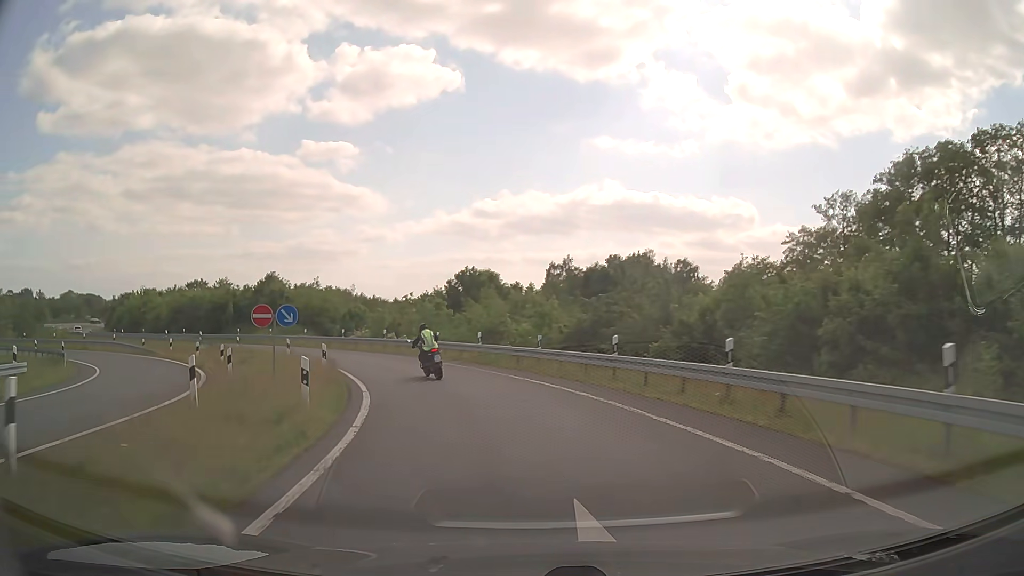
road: motorway_link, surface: asphalt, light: Day
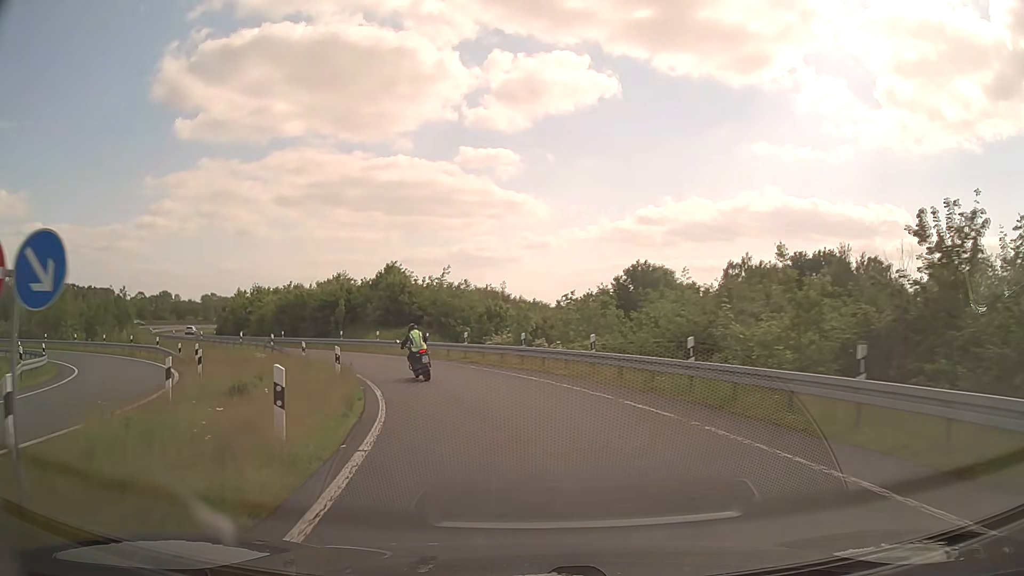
(-1.7, +14.4) m; -14°
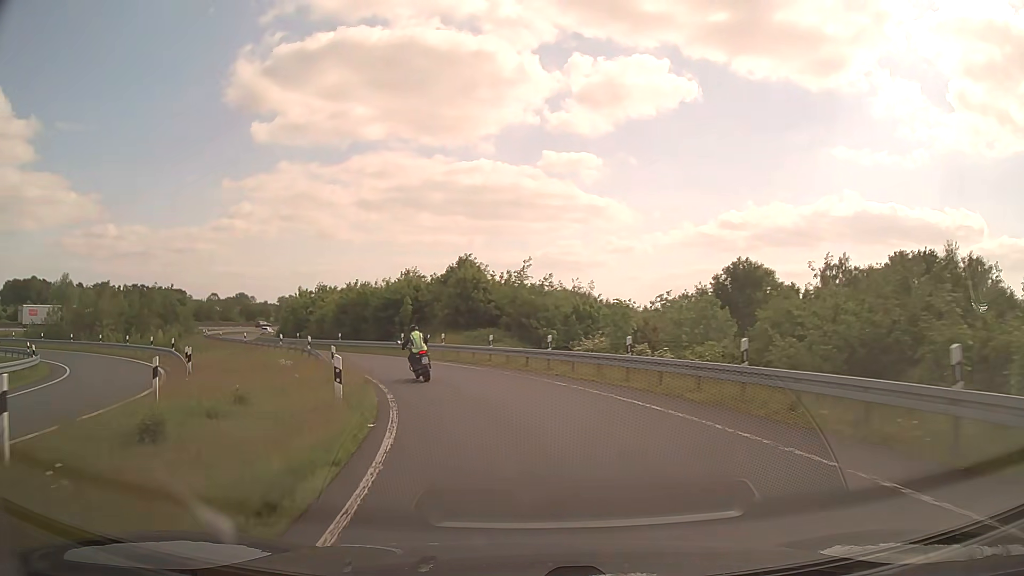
(-0.5, +7.3) m; -7°
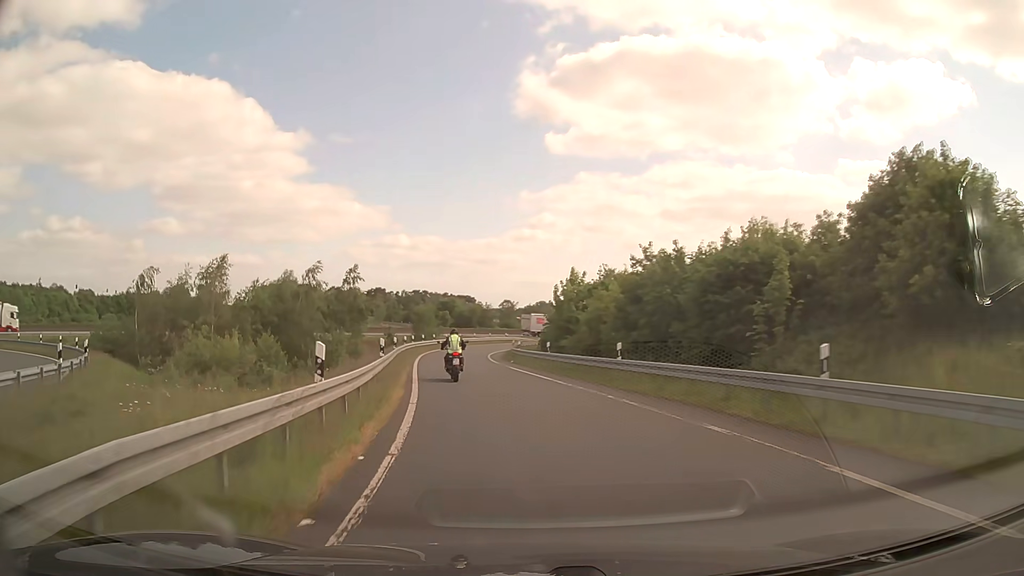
(-6.7, +29.7) m; -26°
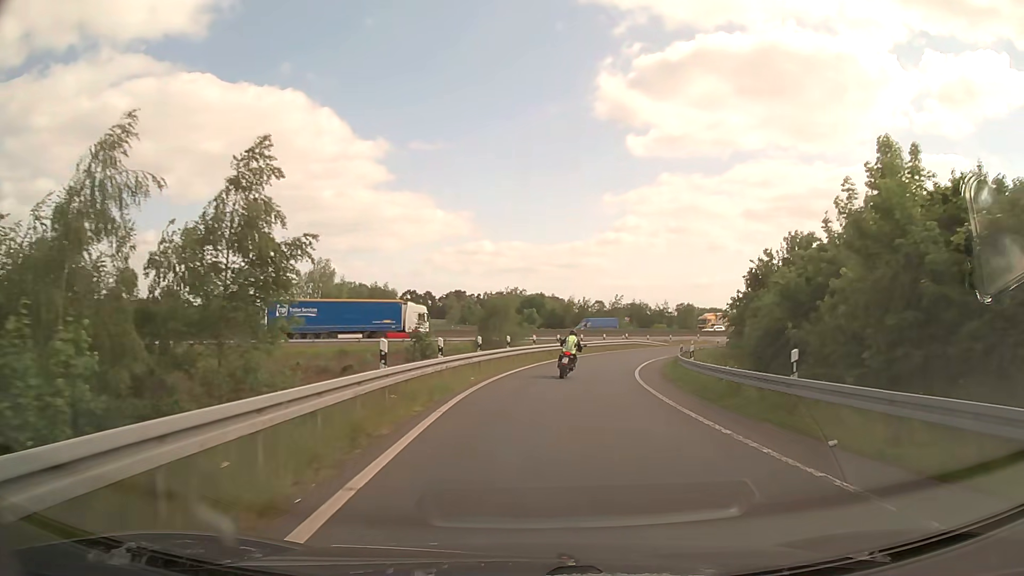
(-3.8, +33.3) m; -7°
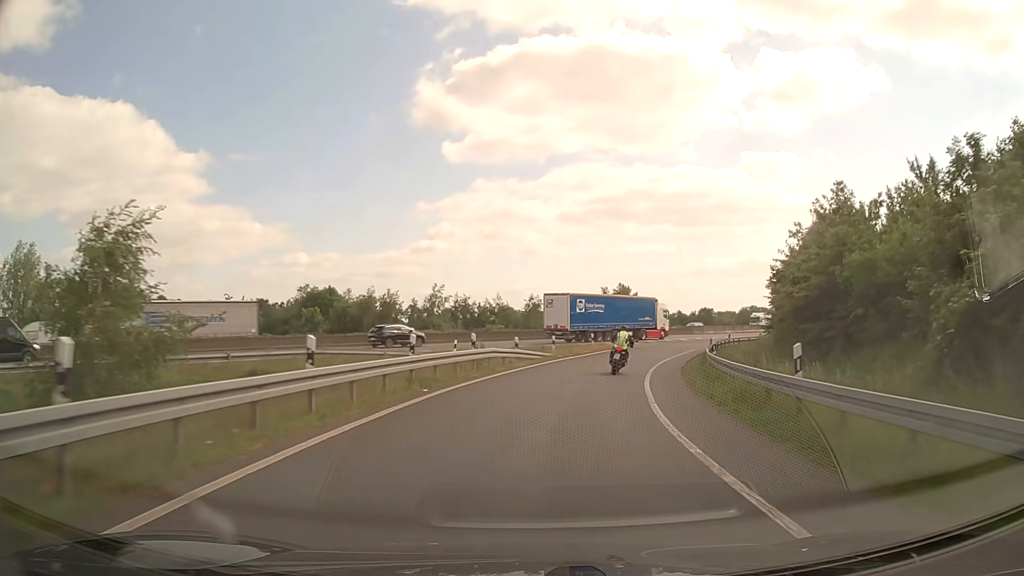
(+4.0, +37.0) m; +15°
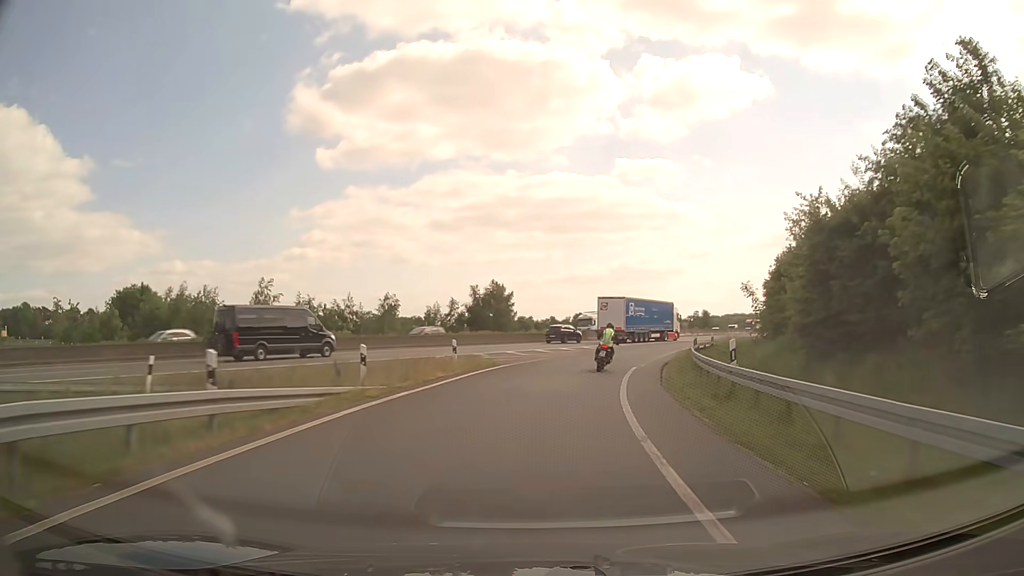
(+1.9, +19.5) m; +11°
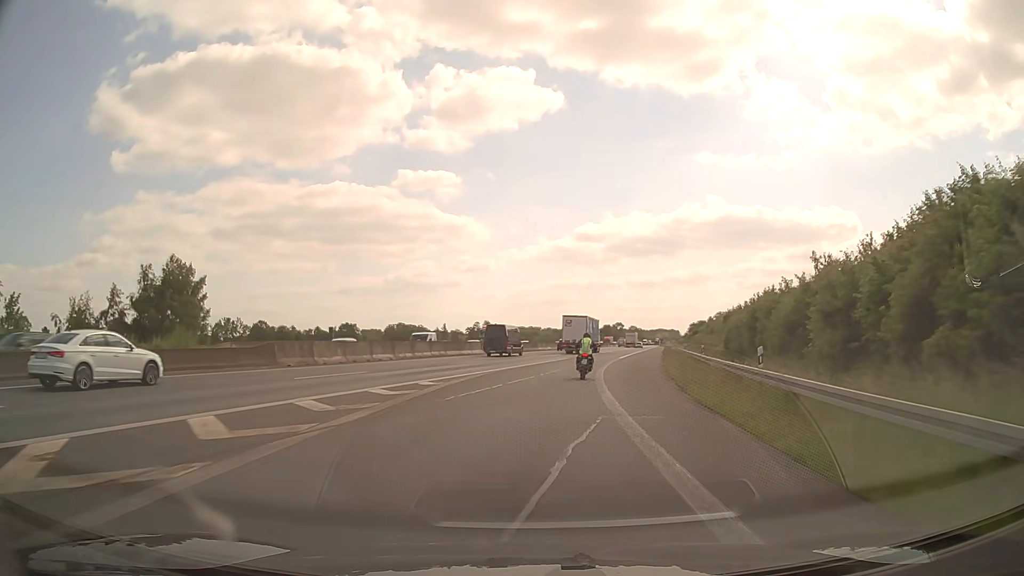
(+7.3, +41.2) m; +19°
(0, +10) (+1, +20) (+2, +30) (+3, +40) (+5, +50) (+7, +60) (+9, +69) (+11, +79) (+13, +89) (+15, +99) m
